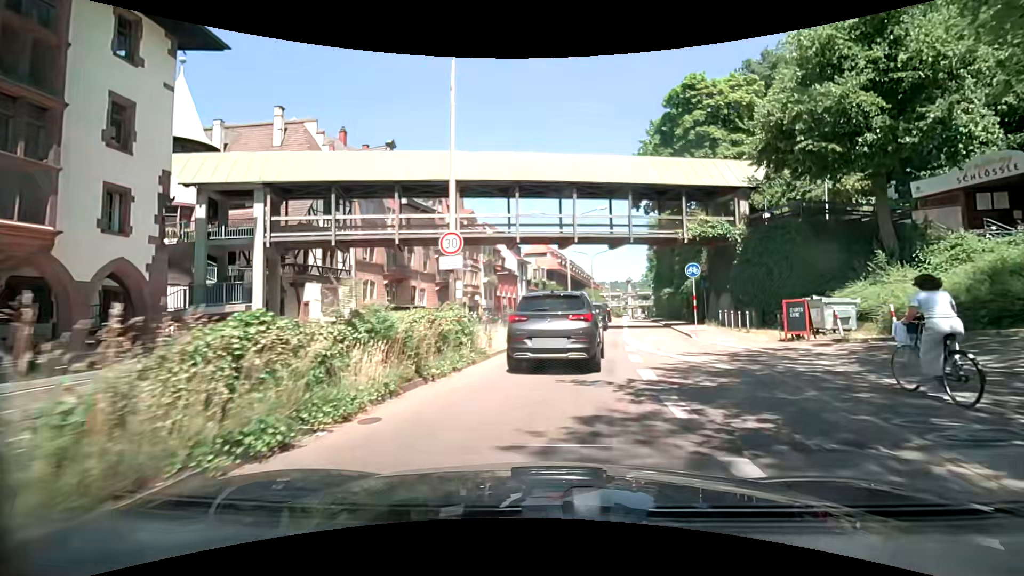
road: primary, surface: asphalt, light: Day
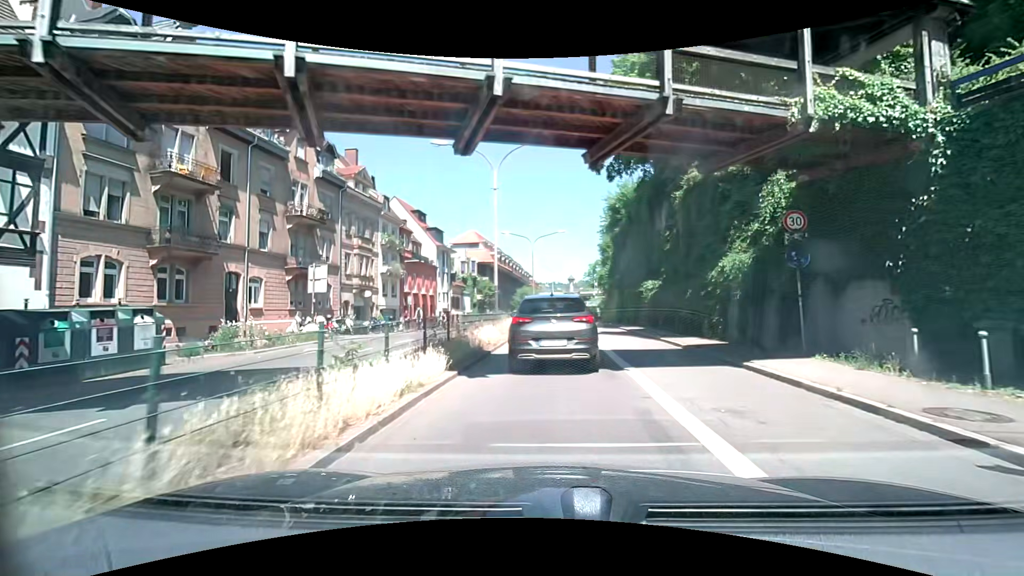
(+1.4, +18.5) m; +7°
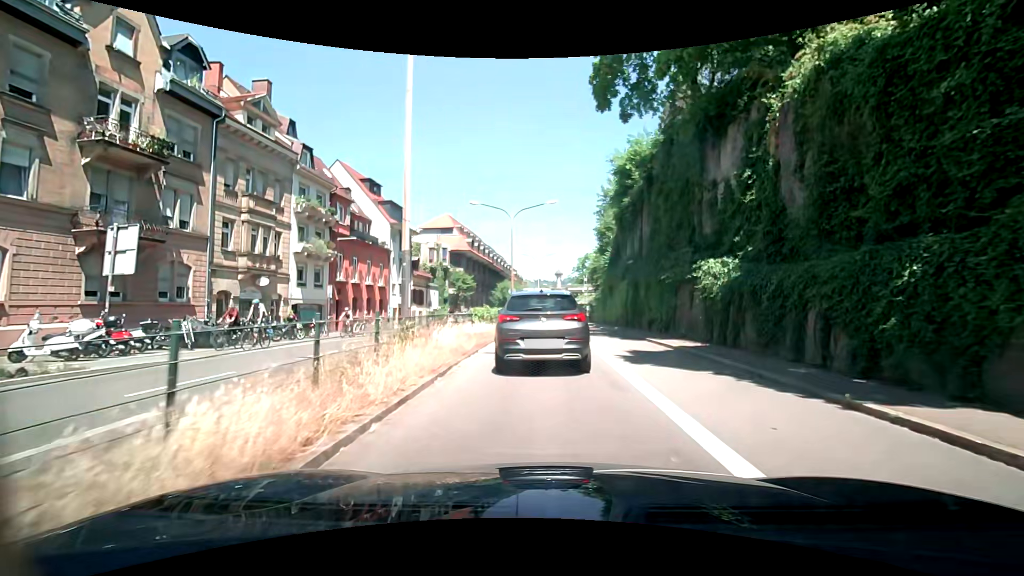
(+0.1, +13.7) m; +1°
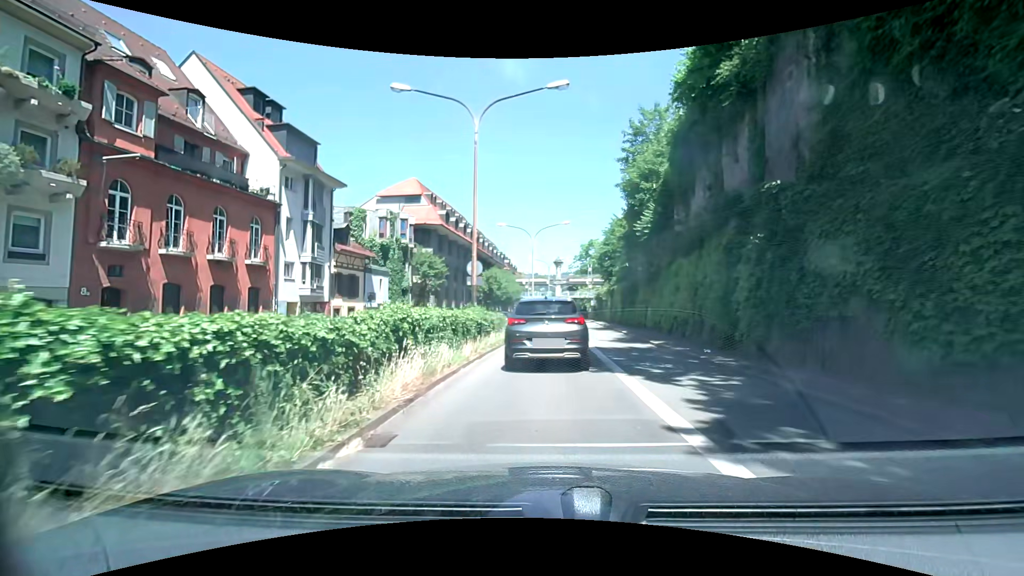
(+0.4, +20.4) m; +1°
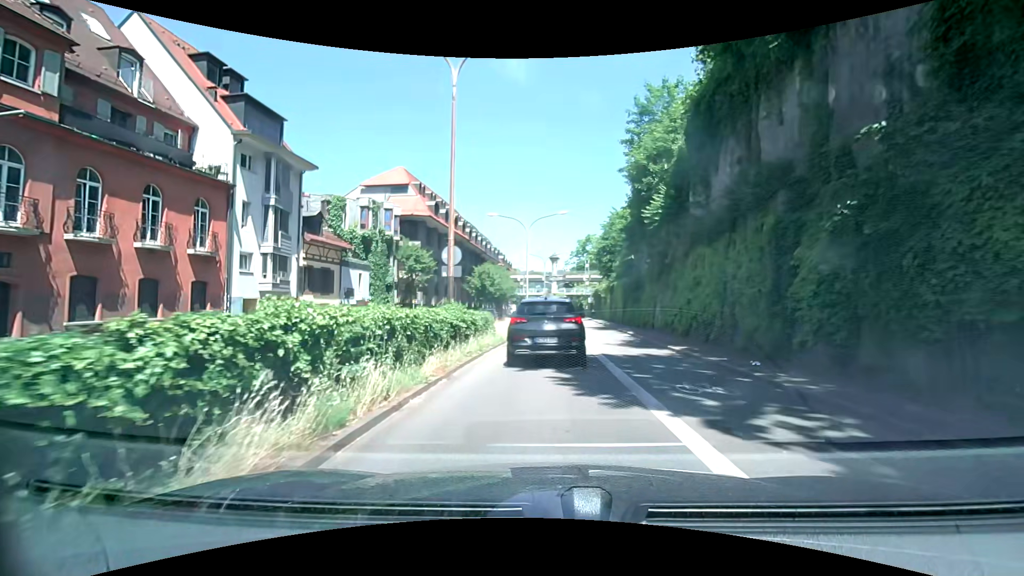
(0.0, +3.9) m; 0°
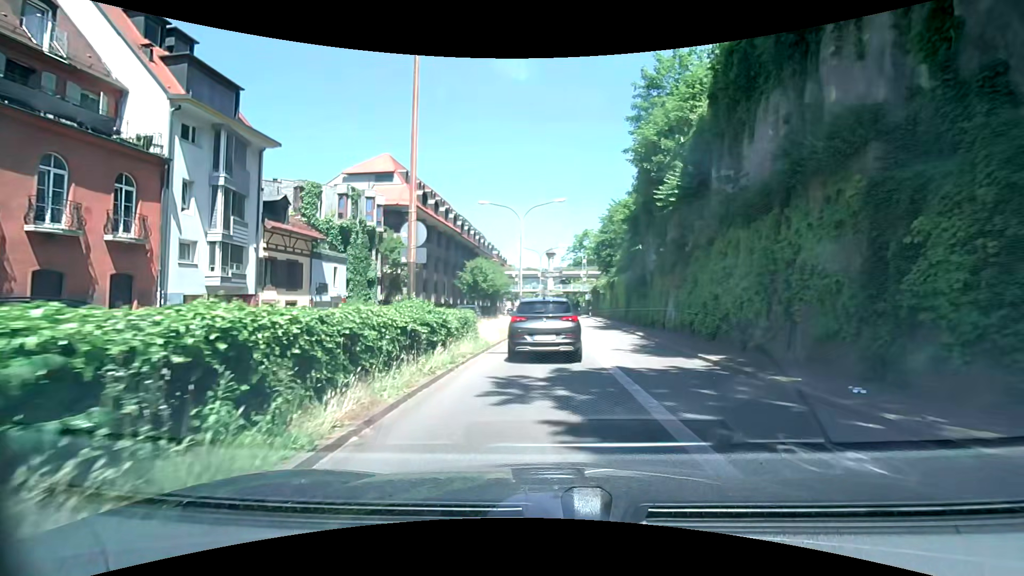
(+0.1, +4.0) m; +1°
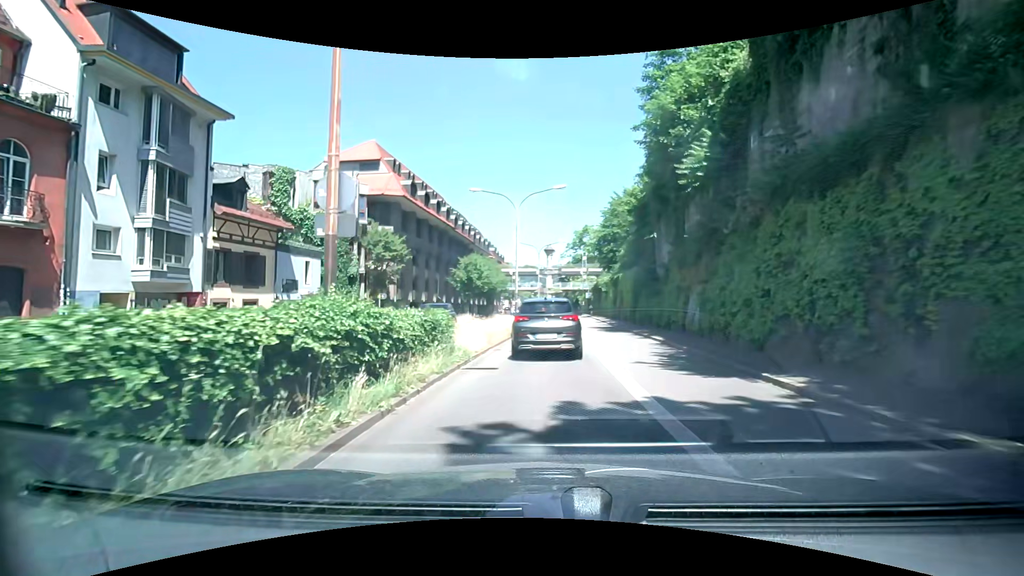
(0.0, +4.1) m; 0°
